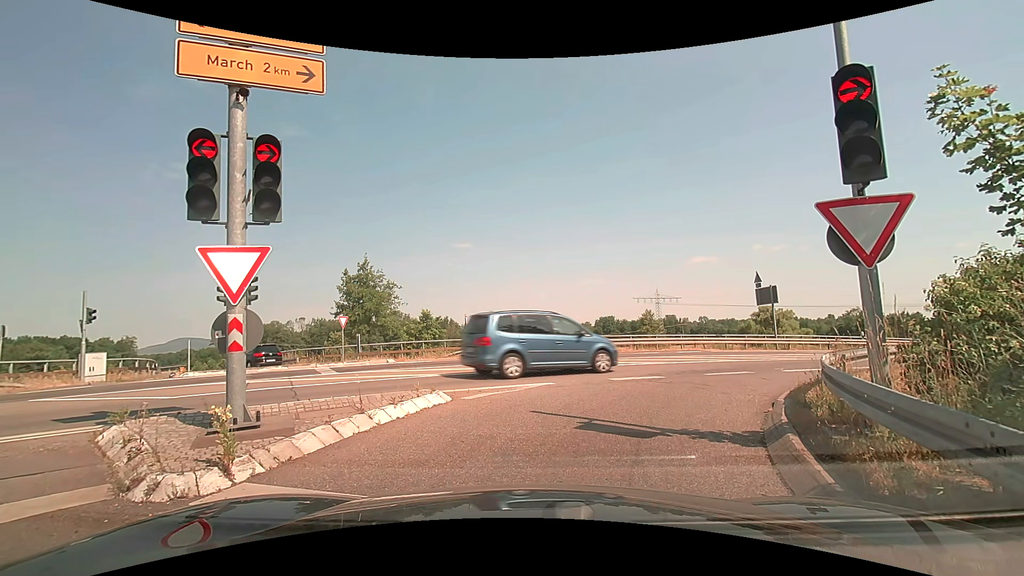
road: trunk_link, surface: asphalt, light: Day
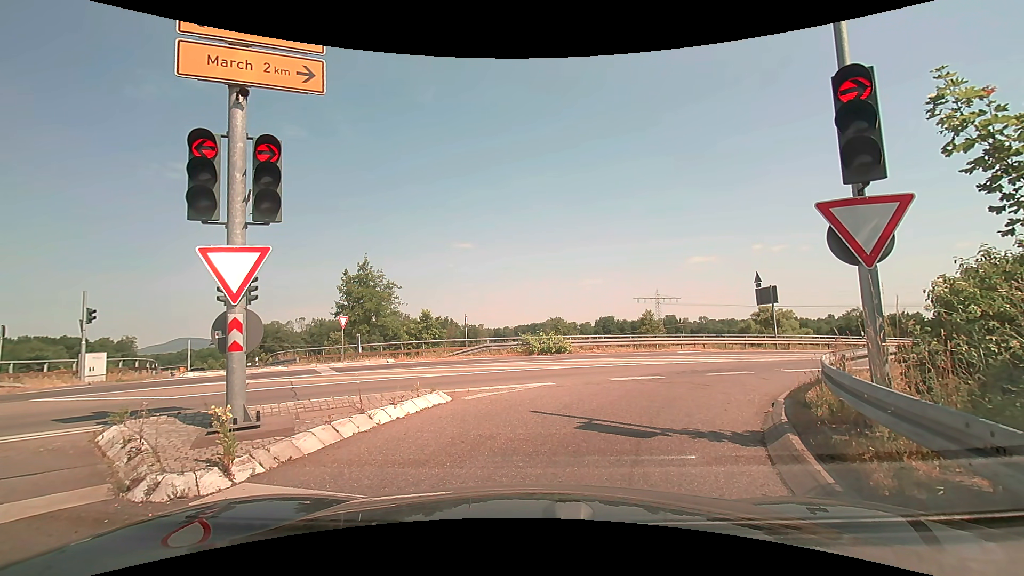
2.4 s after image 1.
(0.0, 0.0) m; 0°
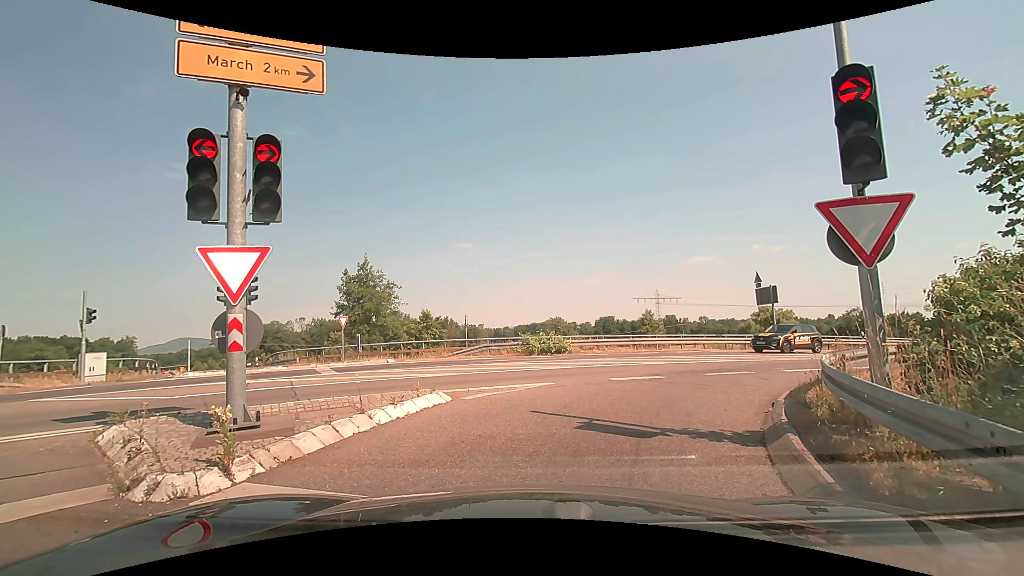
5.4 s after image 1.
(0.0, 0.0) m; 0°
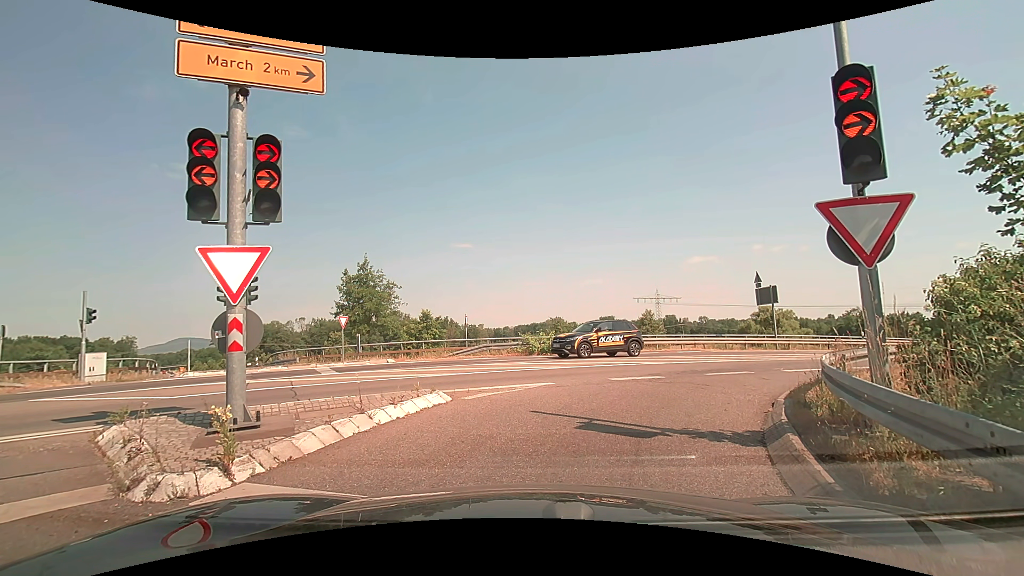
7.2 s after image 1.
(0.0, 0.0) m; 0°
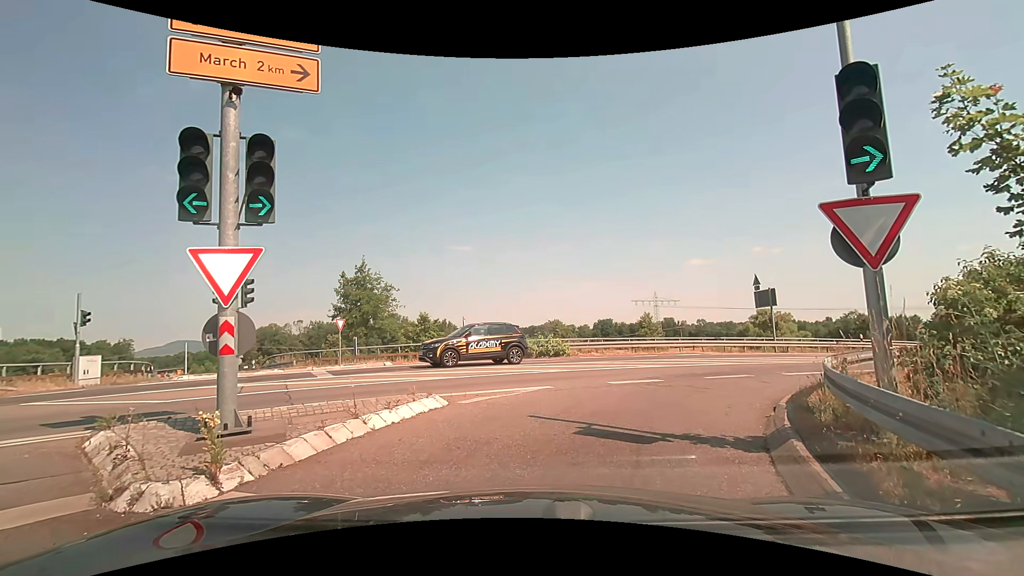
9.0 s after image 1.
(0.0, +0.1) m; 0°
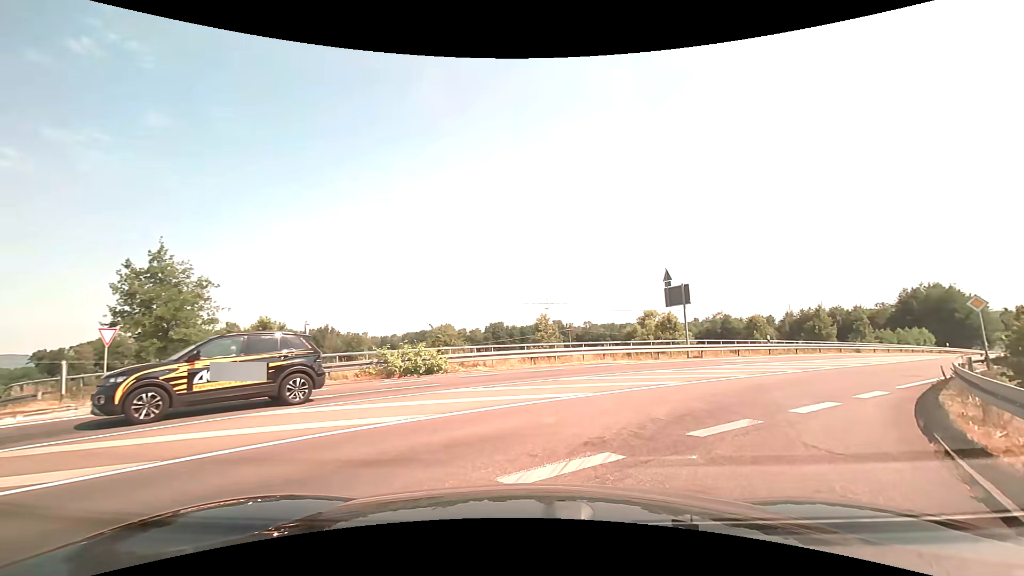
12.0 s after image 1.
(+1.0, +7.5) m; +14°
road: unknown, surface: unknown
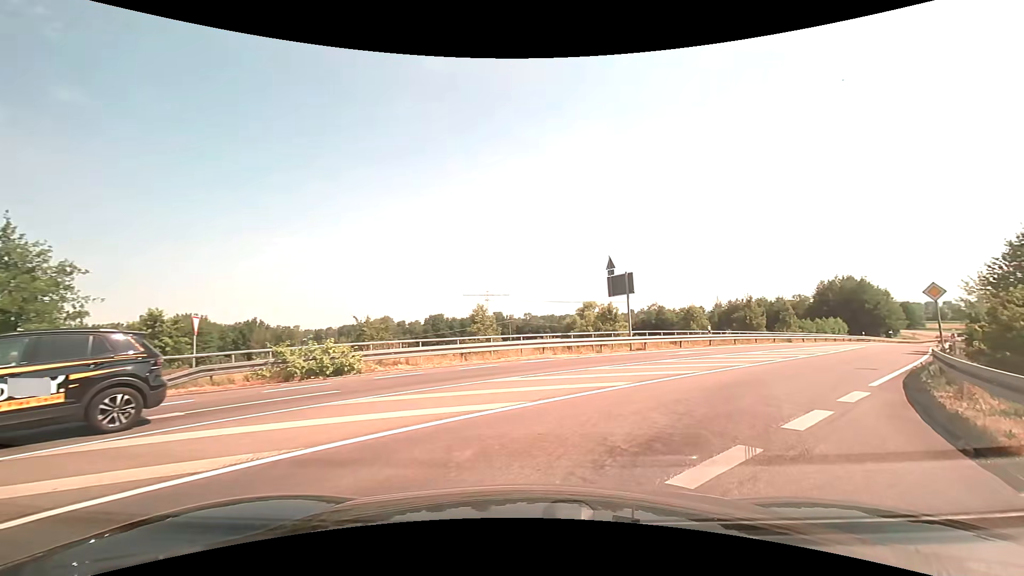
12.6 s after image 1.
(+0.2, +2.6) m; +8°
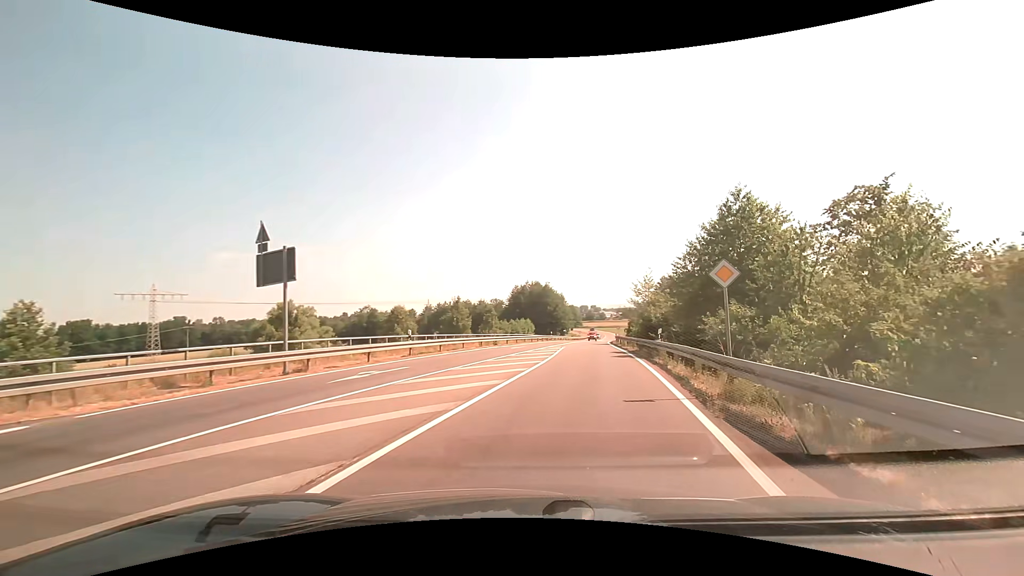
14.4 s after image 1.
(+2.8, +9.4) m; +32°
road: secondary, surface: asphalt
(0, +10) (+2, +20) (+3, +30) (+4, +40) (+5, +50) (+7, +60) (+8, +70) (+10, +79) (+11, +89) (+13, +99) m
